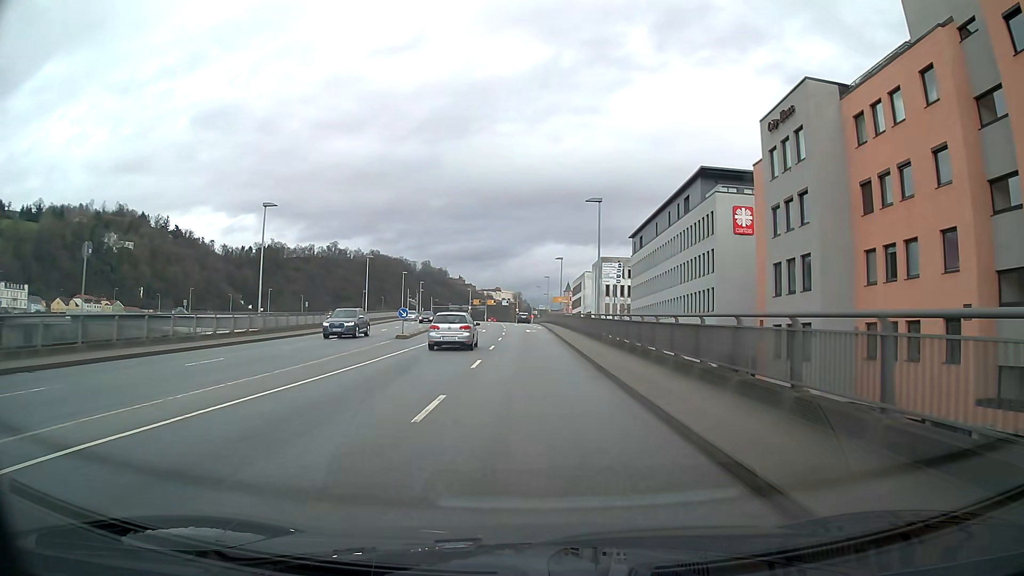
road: primary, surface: asphalt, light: Day
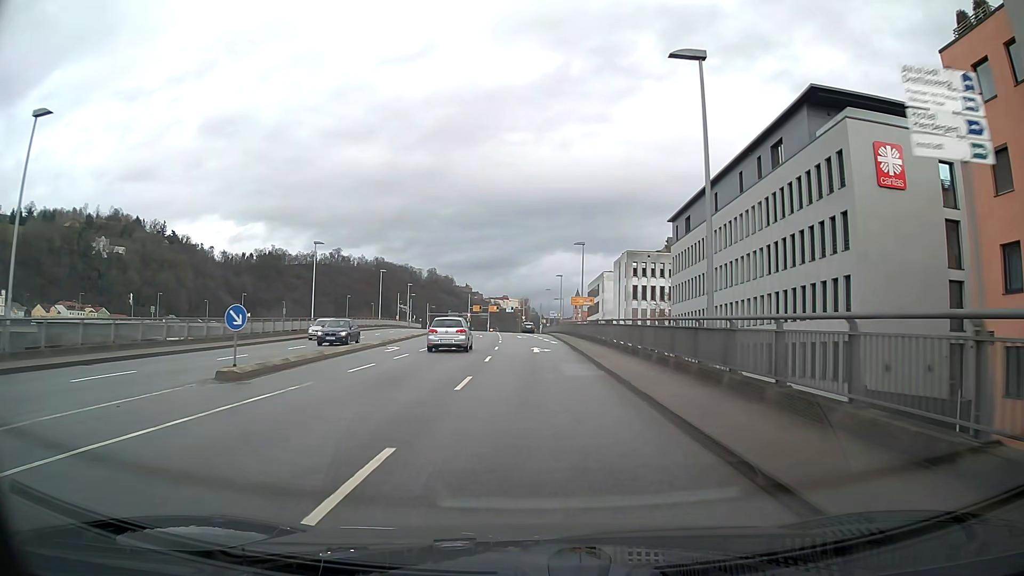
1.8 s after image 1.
(-0.3, +22.8) m; -1°
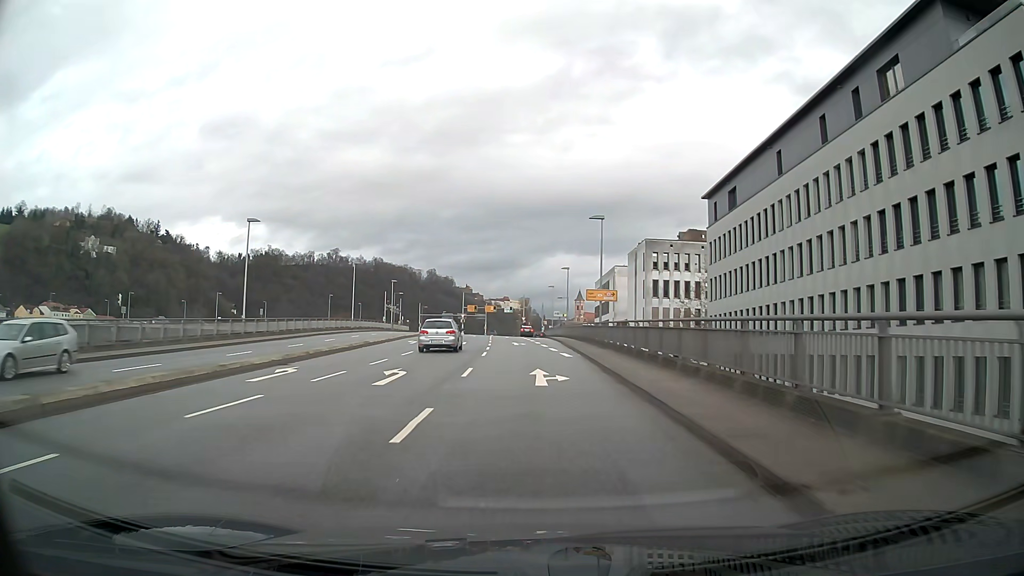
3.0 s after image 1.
(0.0, +14.8) m; 0°
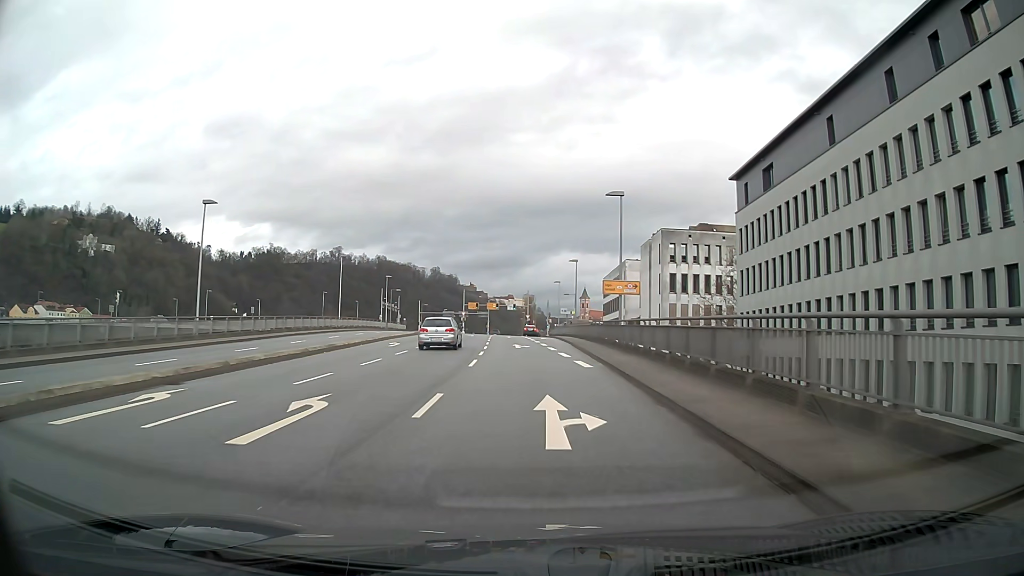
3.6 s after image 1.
(0.0, +7.2) m; 0°
